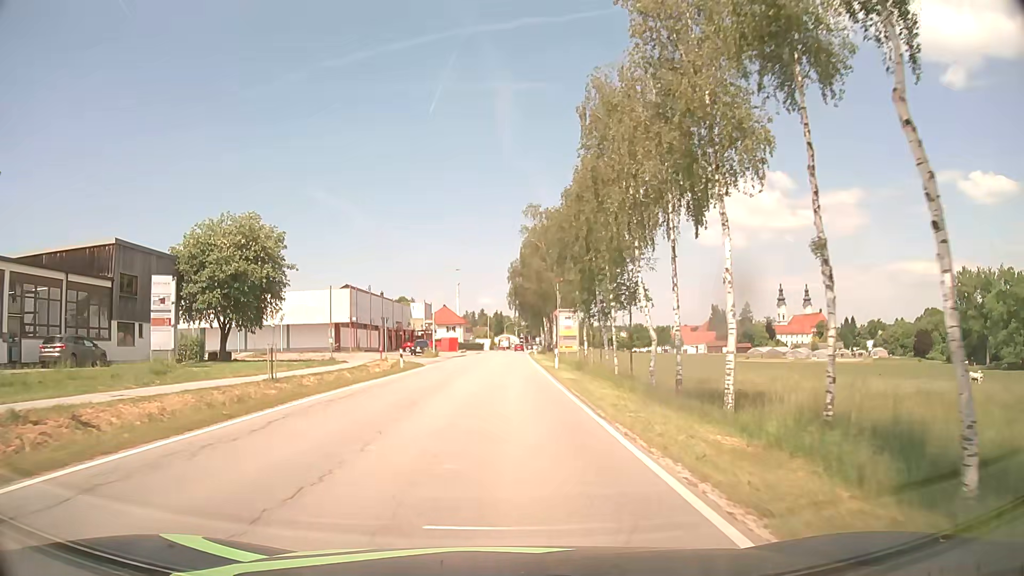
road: secondary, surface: asphalt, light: Day
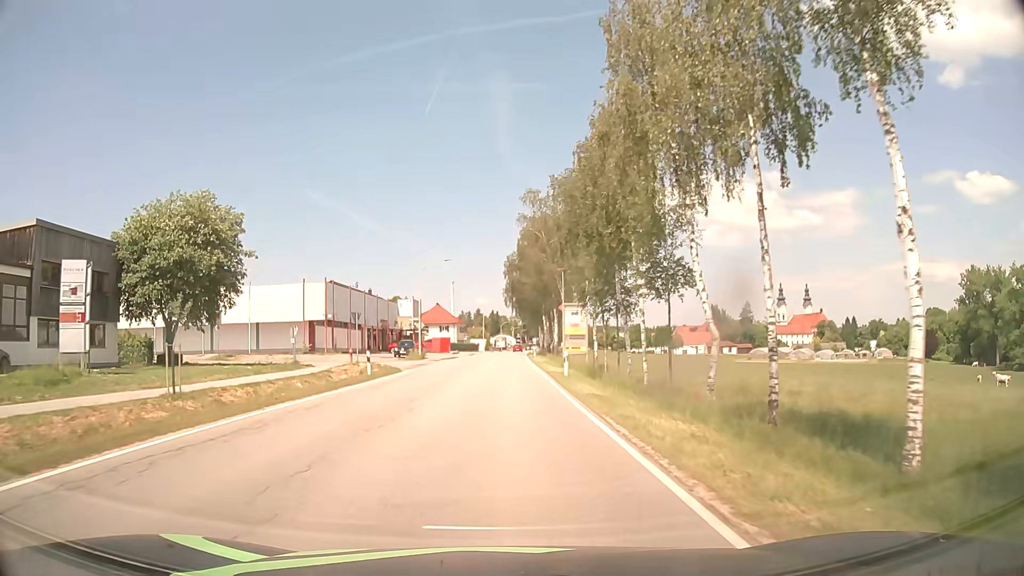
(0.0, +7.5) m; 0°
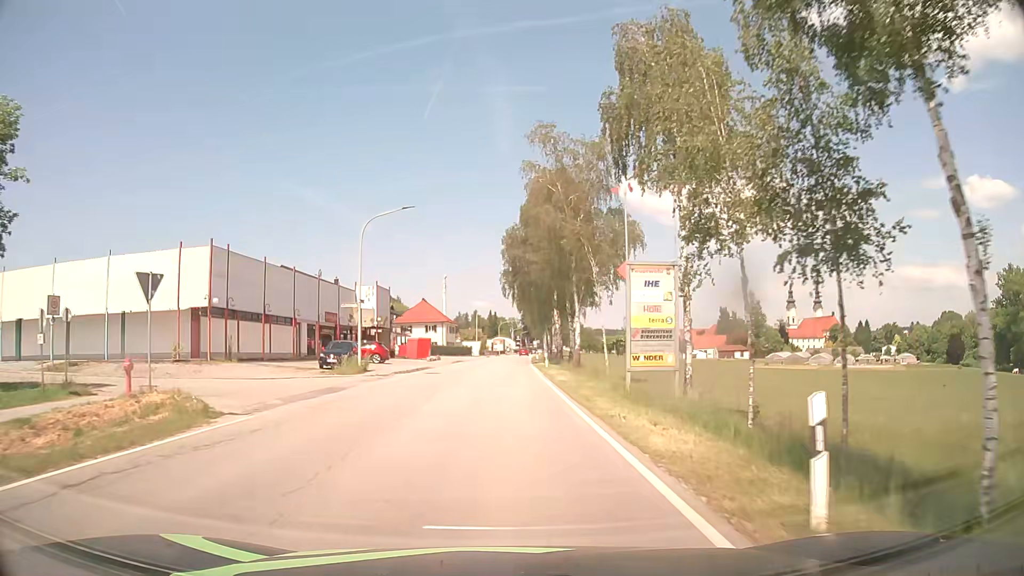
(+0.1, +22.2) m; 0°
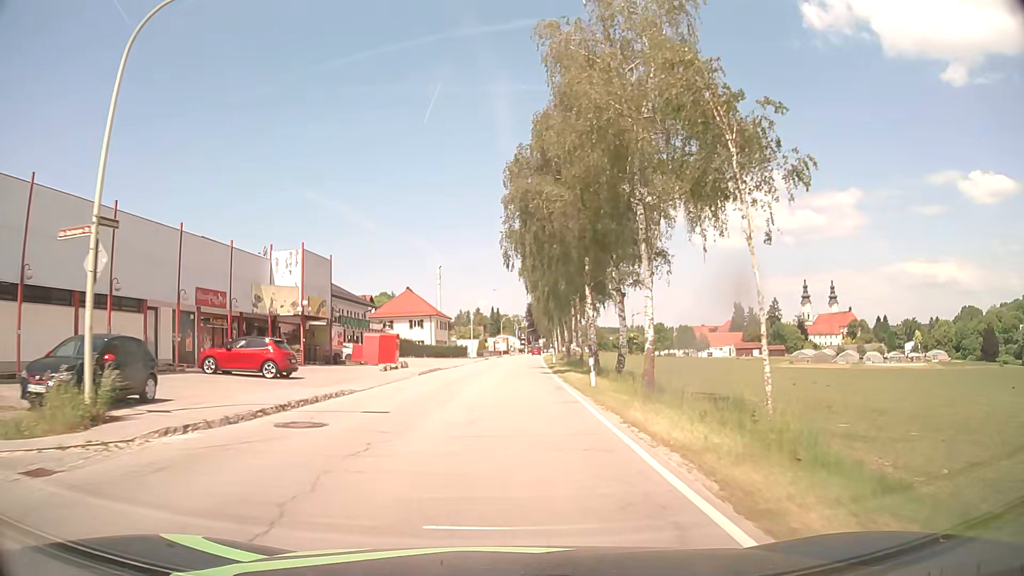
(-0.1, +22.8) m; 0°
(0, +10) (0, +20) (0, +30) (+1, +40) (+1, +50) (+2, +60) (+2, +70) (+3, +80) (+4, +90) (+4, +100) m
